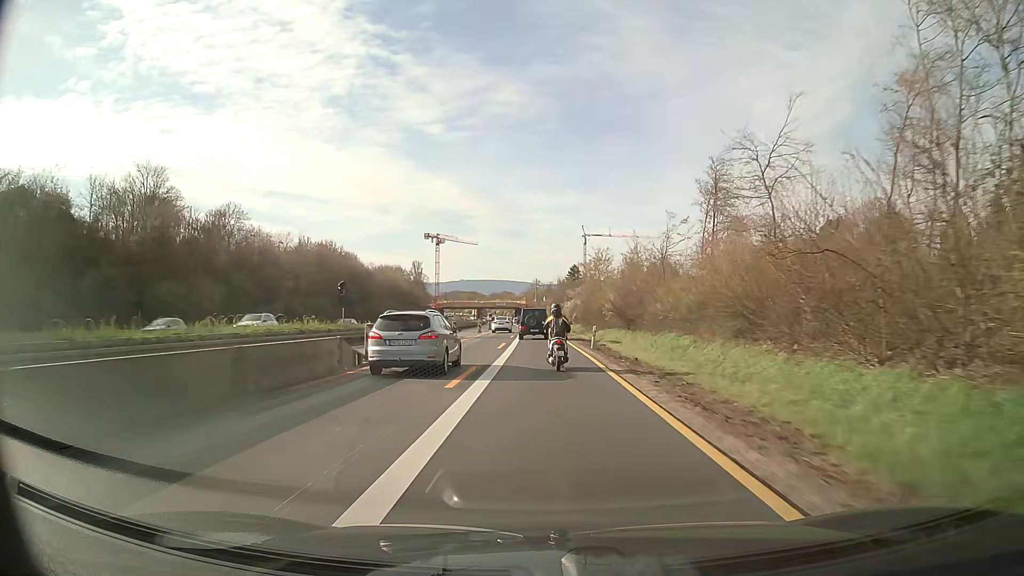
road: motorway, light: Day
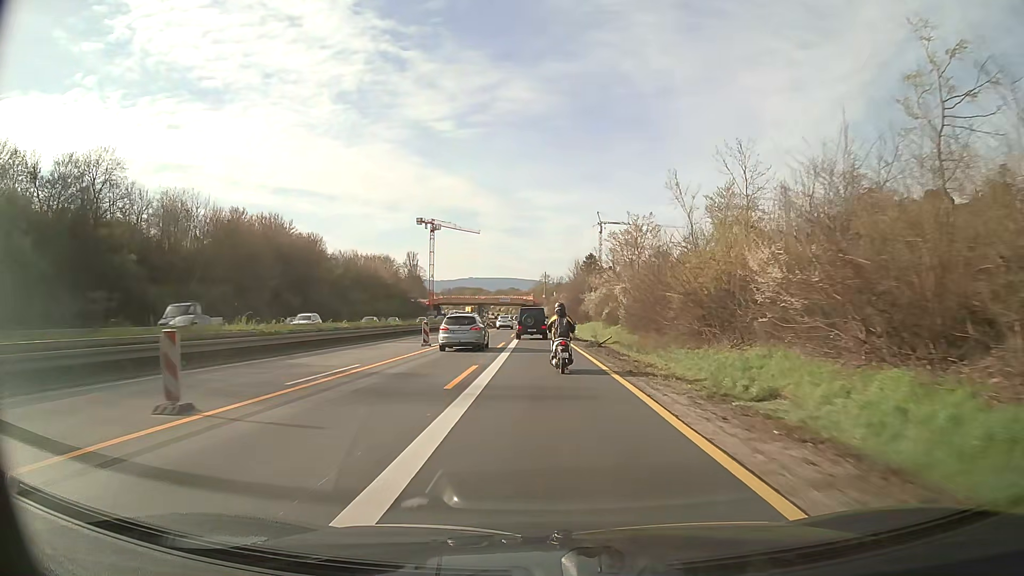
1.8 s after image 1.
(-0.3, +35.6) m; -1°
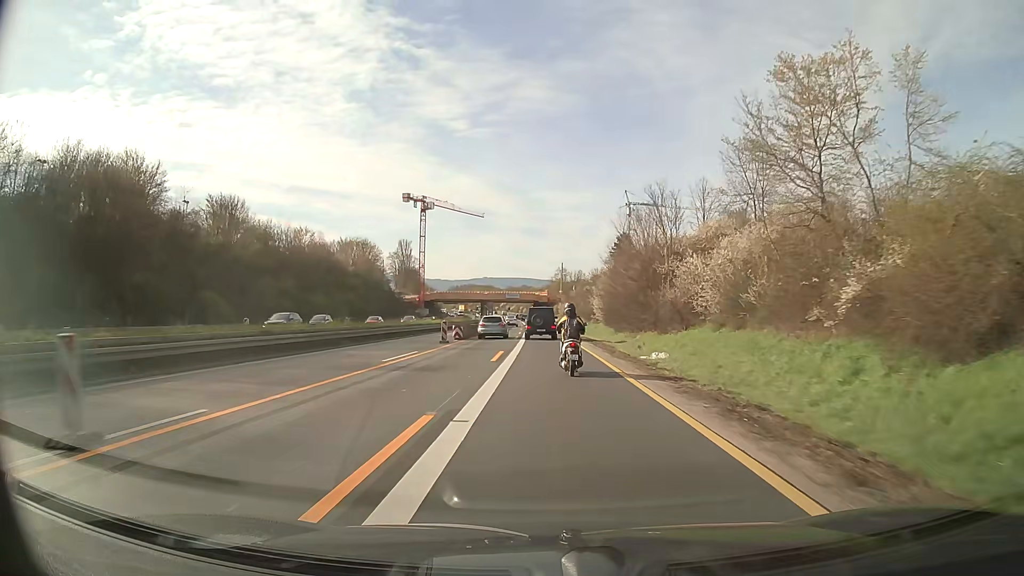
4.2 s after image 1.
(-0.6, +46.2) m; -1°
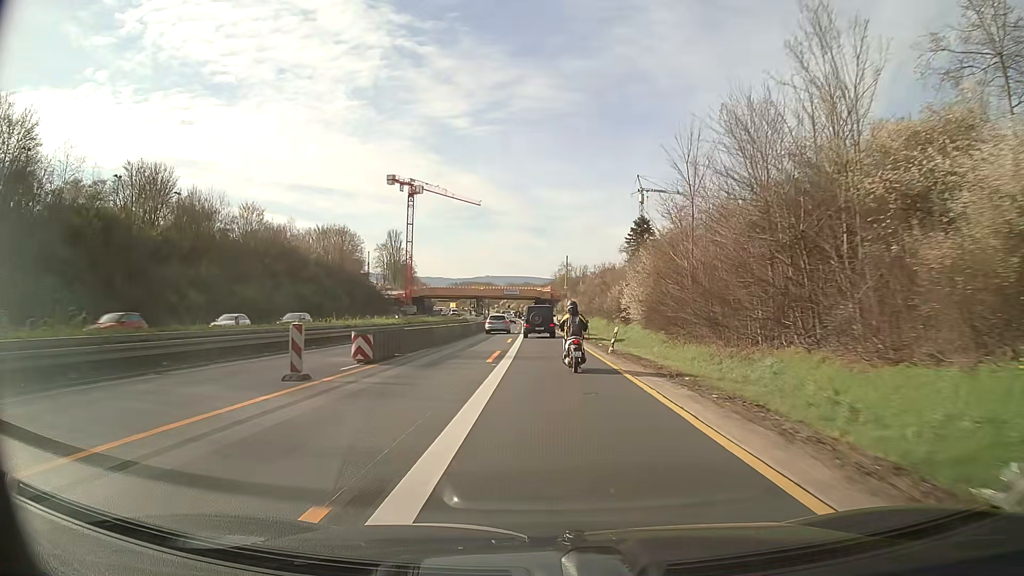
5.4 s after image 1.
(0.0, +22.6) m; 0°
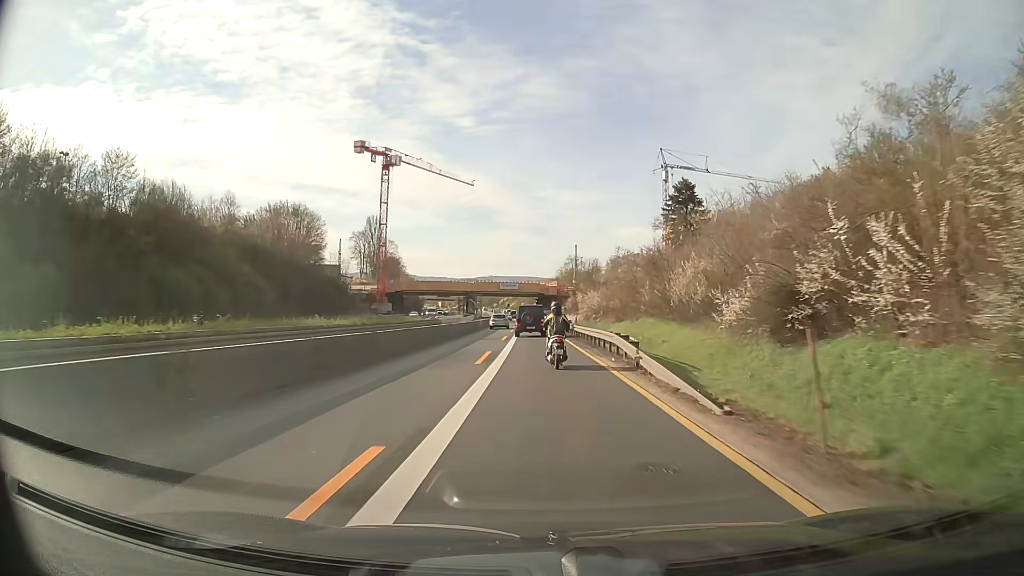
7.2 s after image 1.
(-0.1, +33.3) m; 0°
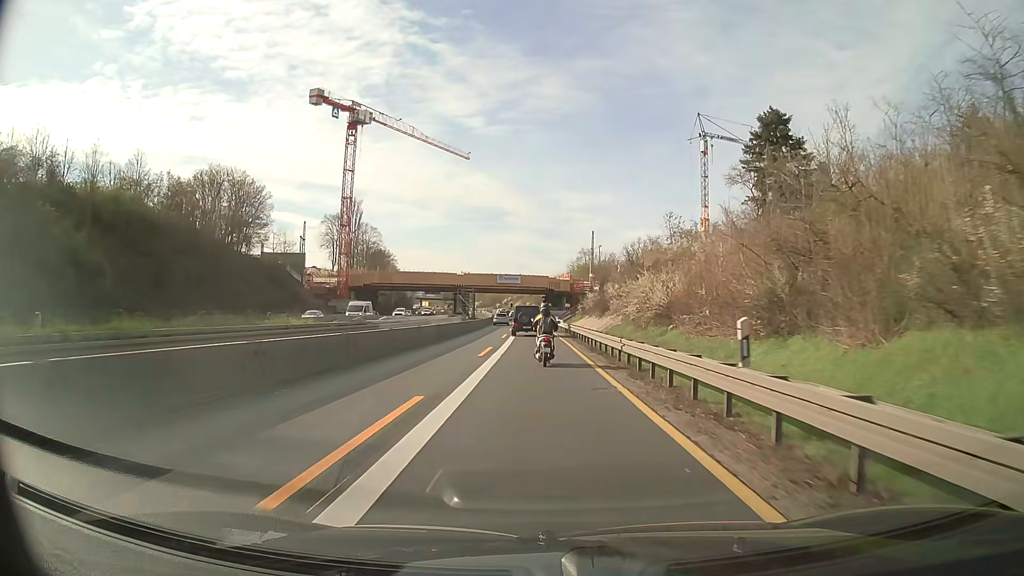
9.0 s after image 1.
(-0.1, +32.5) m; -1°
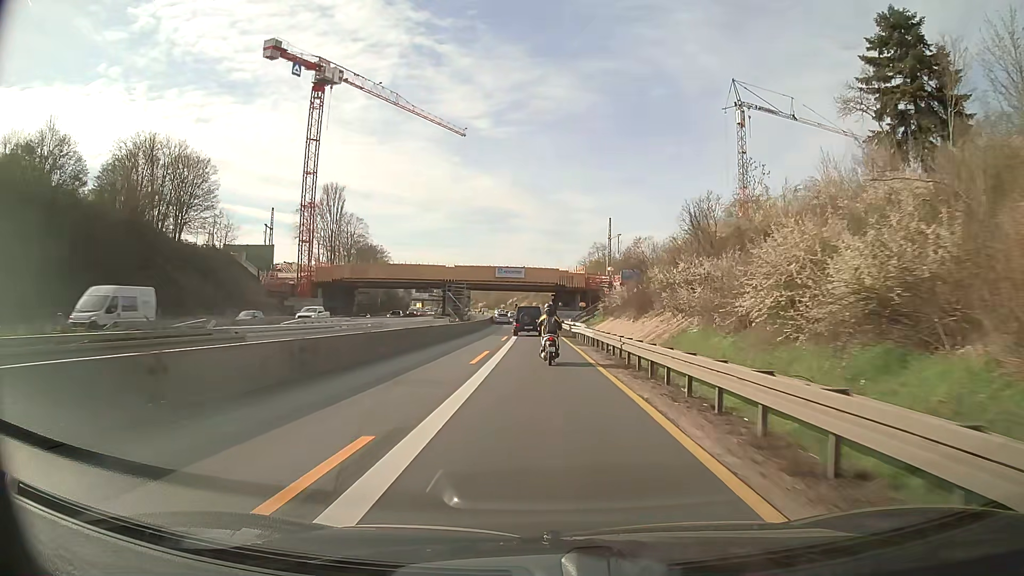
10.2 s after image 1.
(-0.1, +21.7) m; -1°
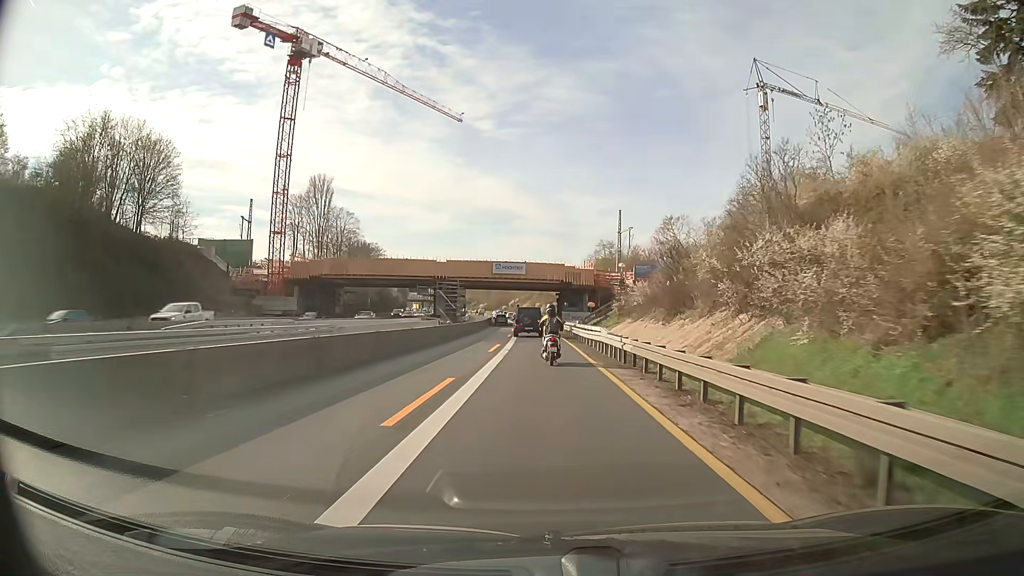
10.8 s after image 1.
(0.0, +11.0) m; 0°
(0, +10) (0, +20) (0, +30) (0, +40) (0, +50) (-1, +60) (-1, +70) (-1, +80) (-2, +90) (-2, +100) m
